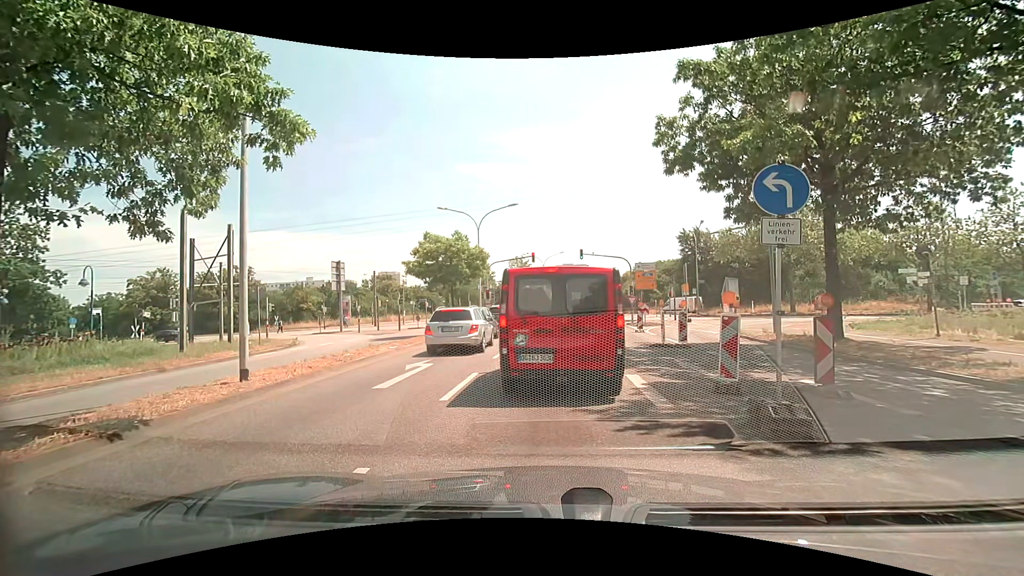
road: secondary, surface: asphalt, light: Day
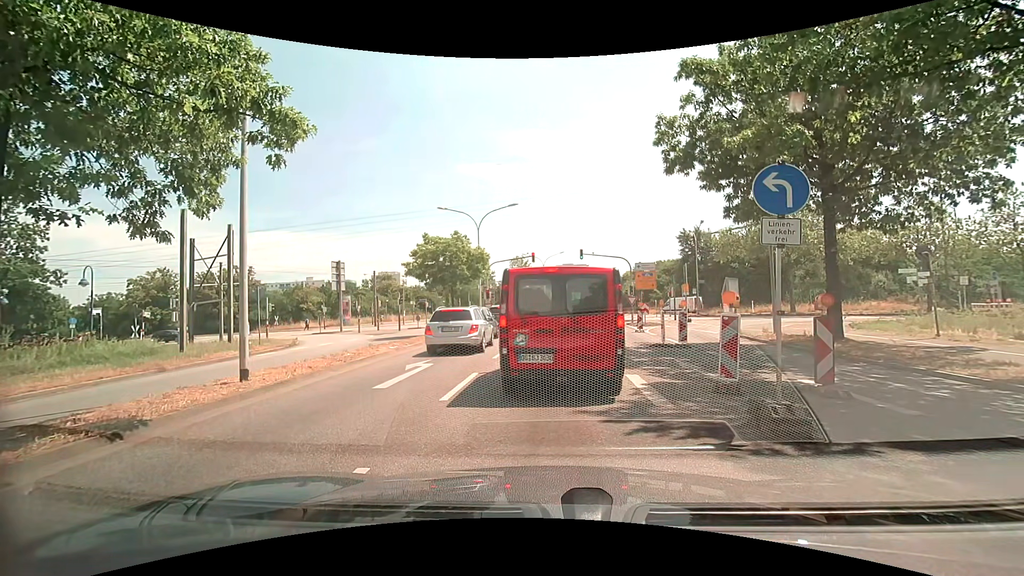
(0.0, 0.0) m; 0°
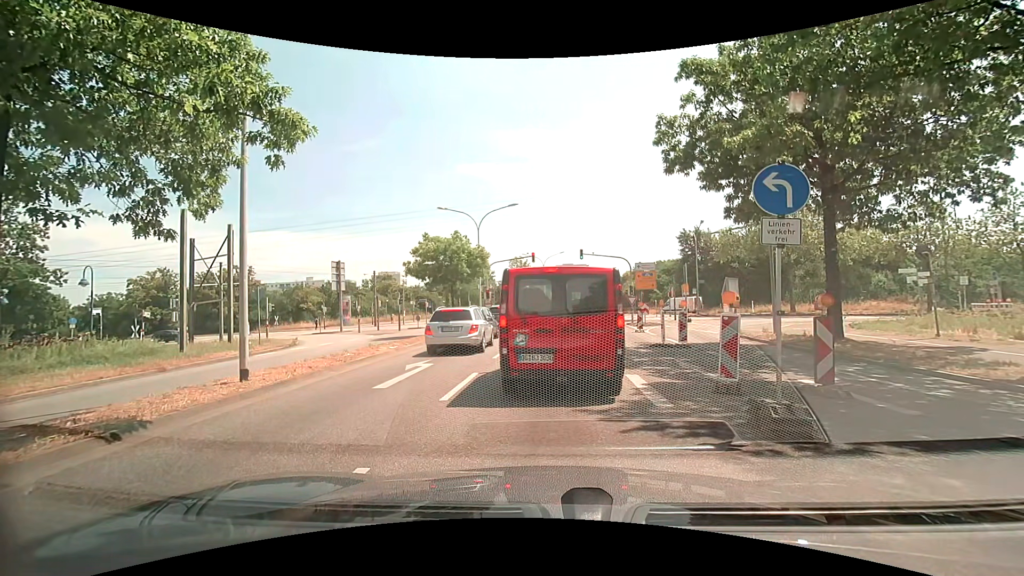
(0.0, 0.0) m; 0°
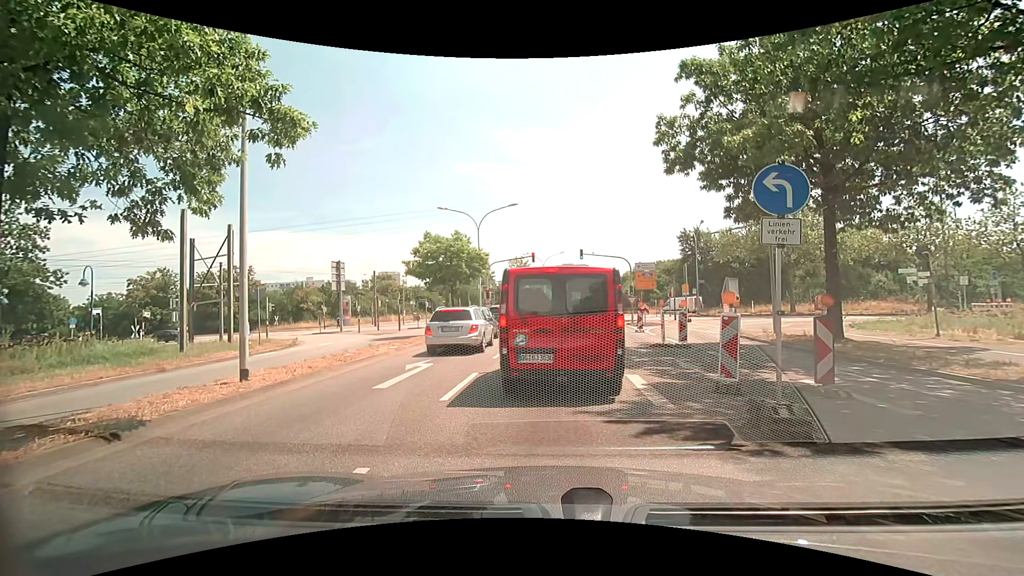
(0.0, 0.0) m; 0°
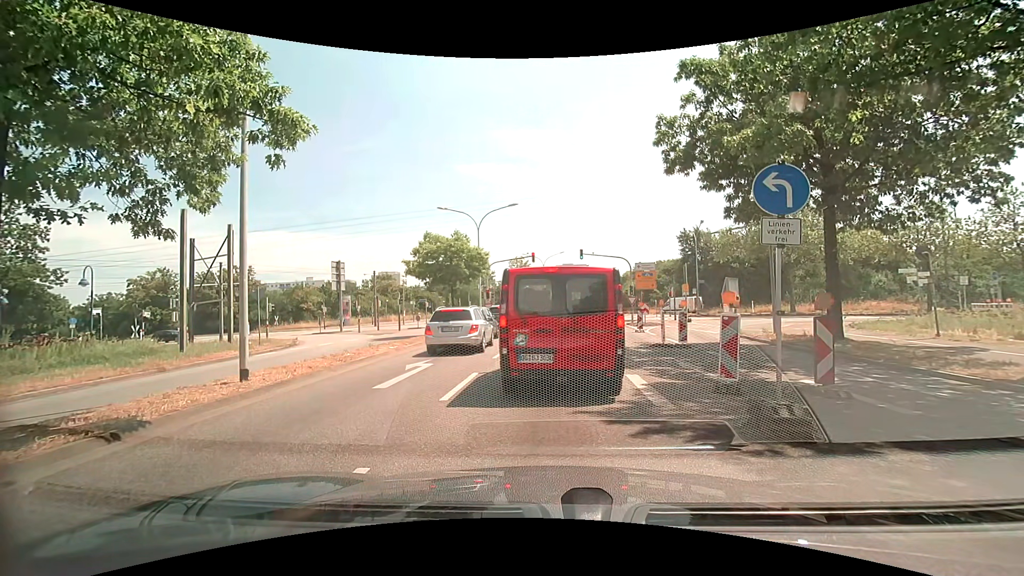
(0.0, 0.0) m; 0°
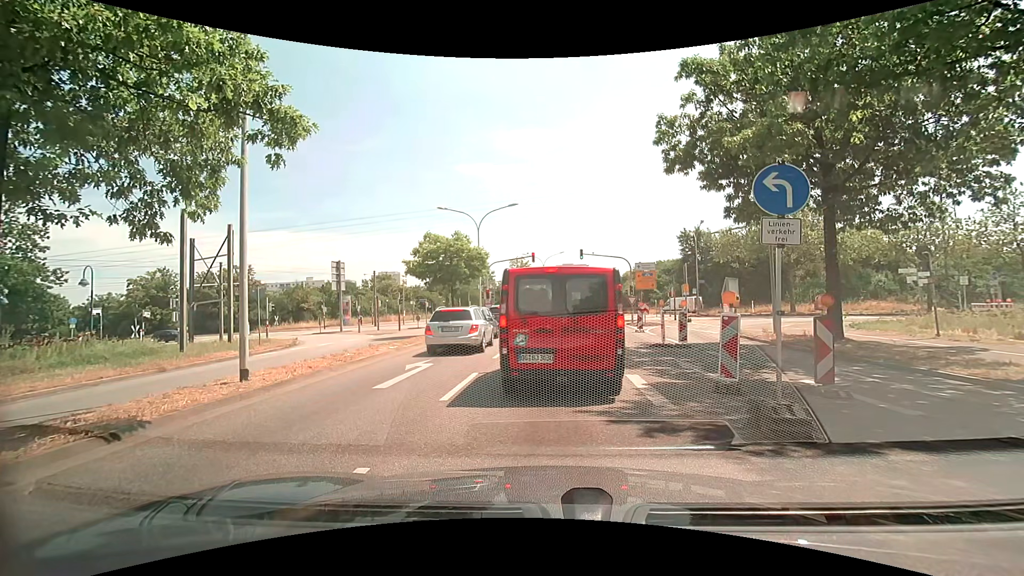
(0.0, 0.0) m; 0°
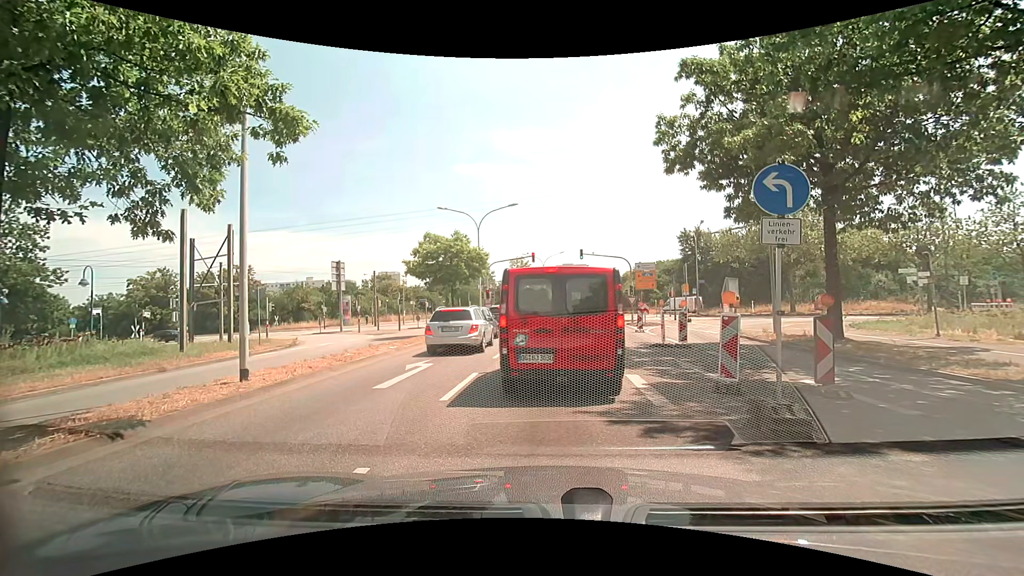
(0.0, 0.0) m; 0°
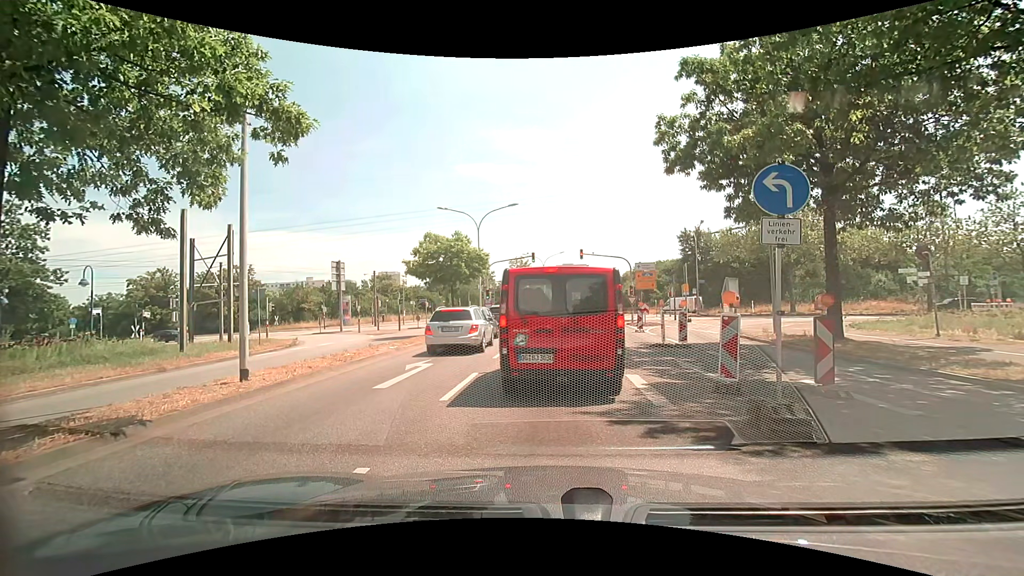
(0.0, 0.0) m; 0°
(0, +10) (0, +20) (0, +30) (+1, +40) (+1, +50) (-2, +60) (-7, +68) (-16, +72) (-26, +74) (-36, +75) m
